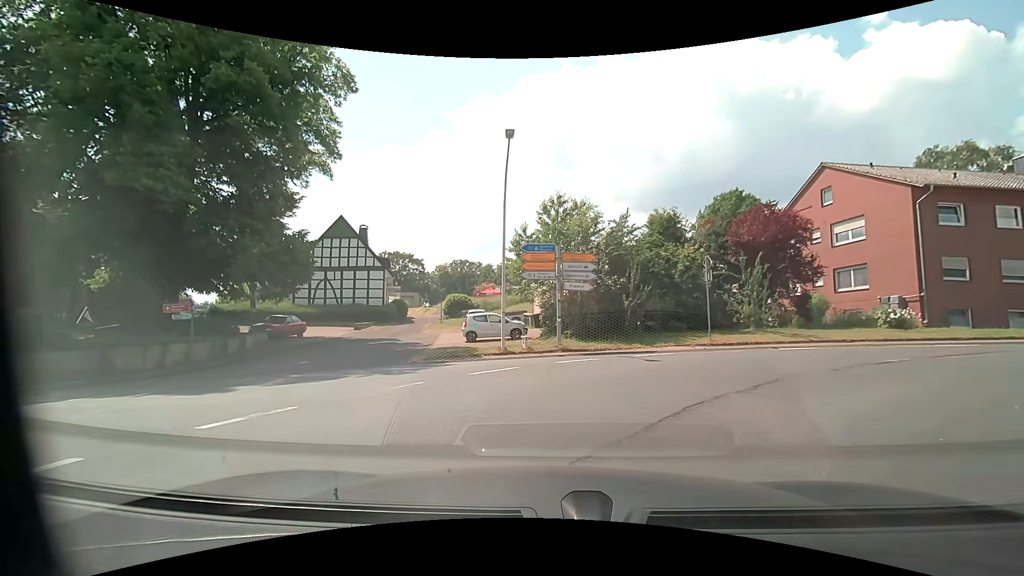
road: primary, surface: asphalt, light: Day
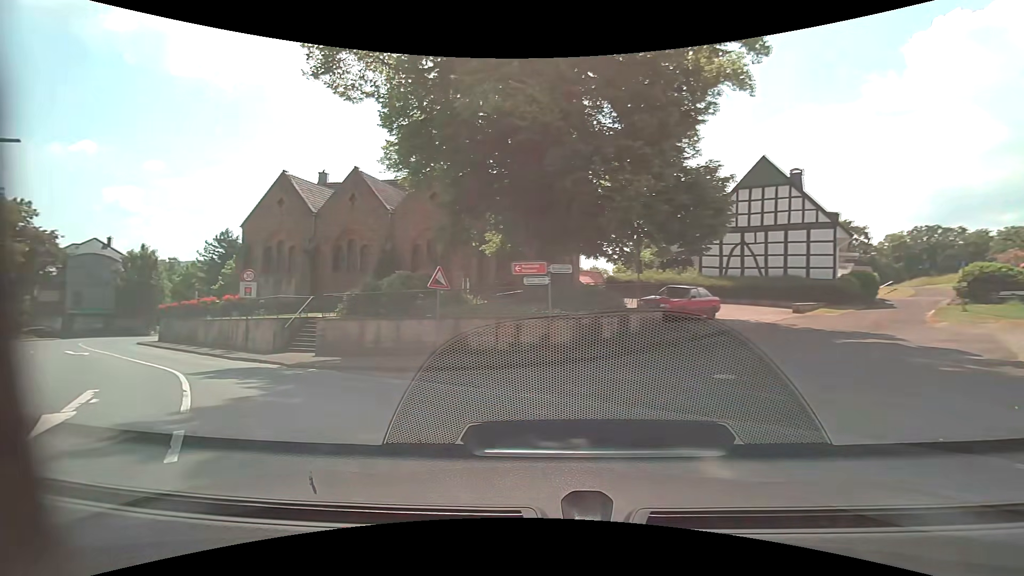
(-3.8, +10.9) m; -43°
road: secondary
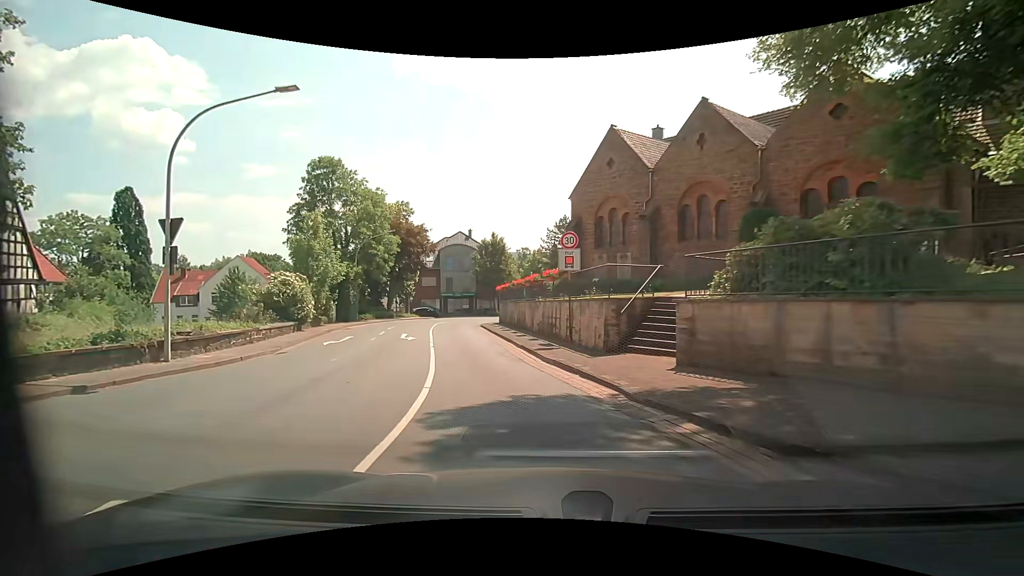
(-3.5, +9.1) m; -38°
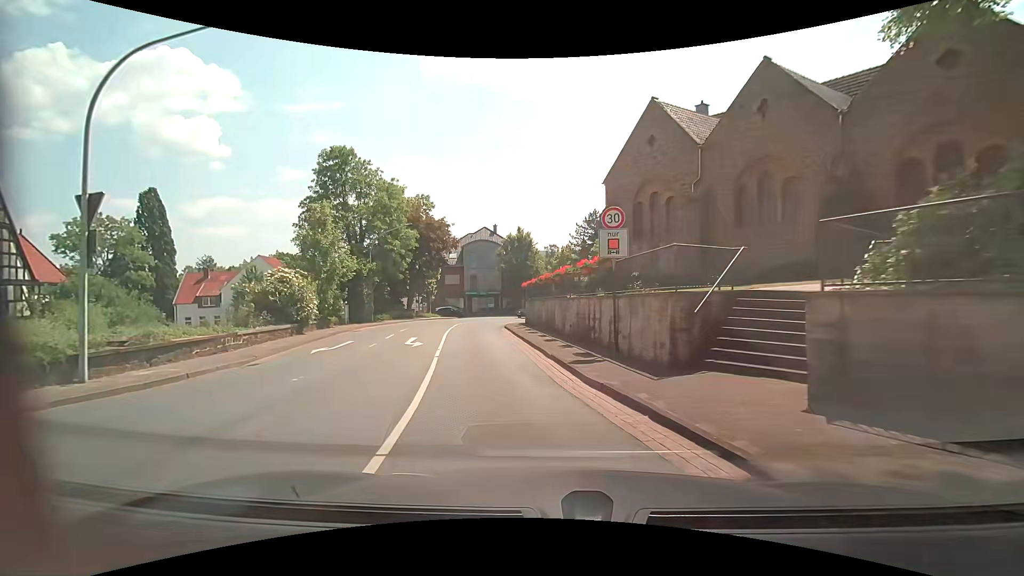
(-0.1, +3.9) m; -2°
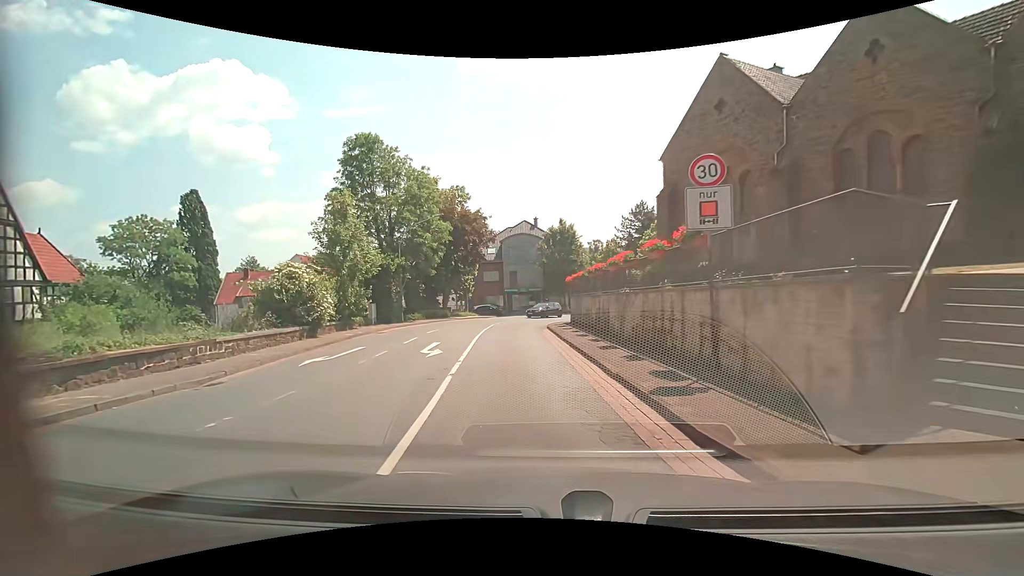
(-0.2, +4.0) m; -6°
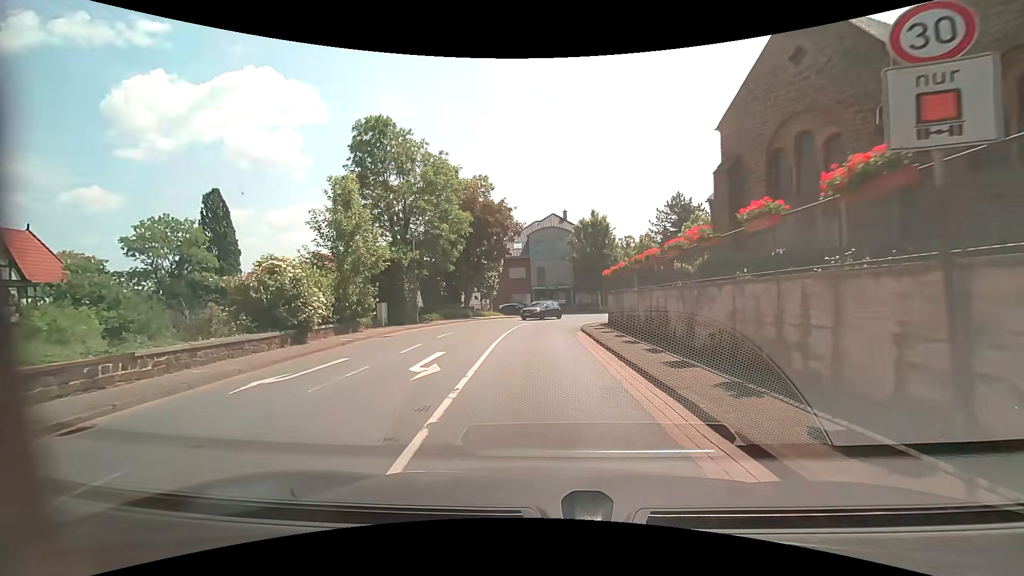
(-0.1, +4.2) m; -3°
